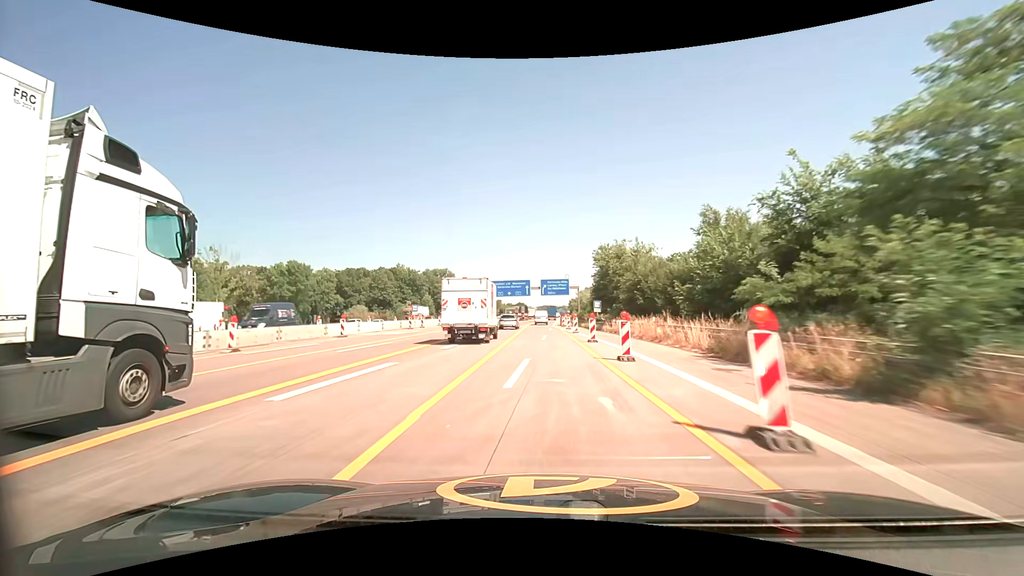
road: motorway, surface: concrete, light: Day
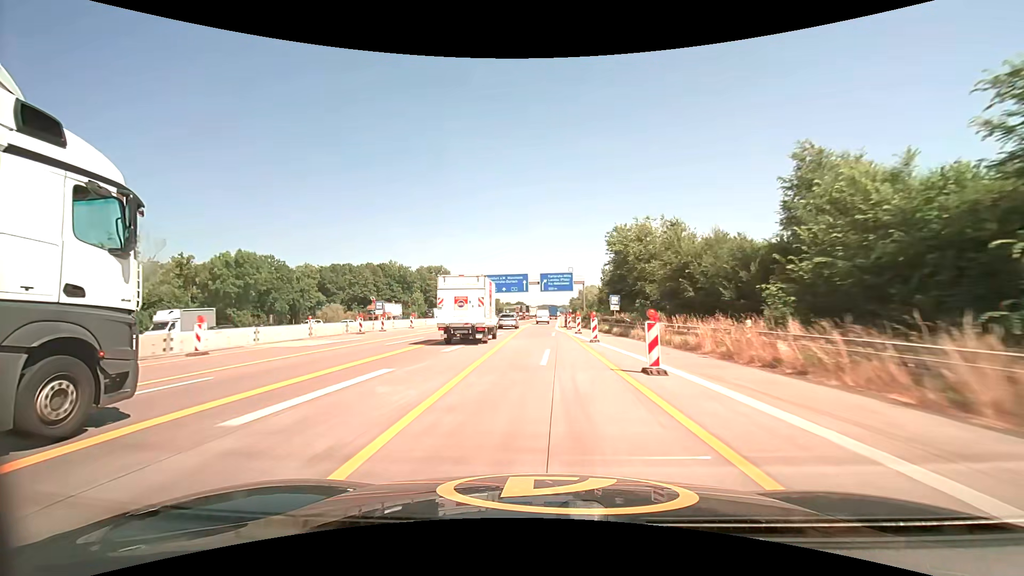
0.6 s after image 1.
(+0.1, +13.9) m; 0°
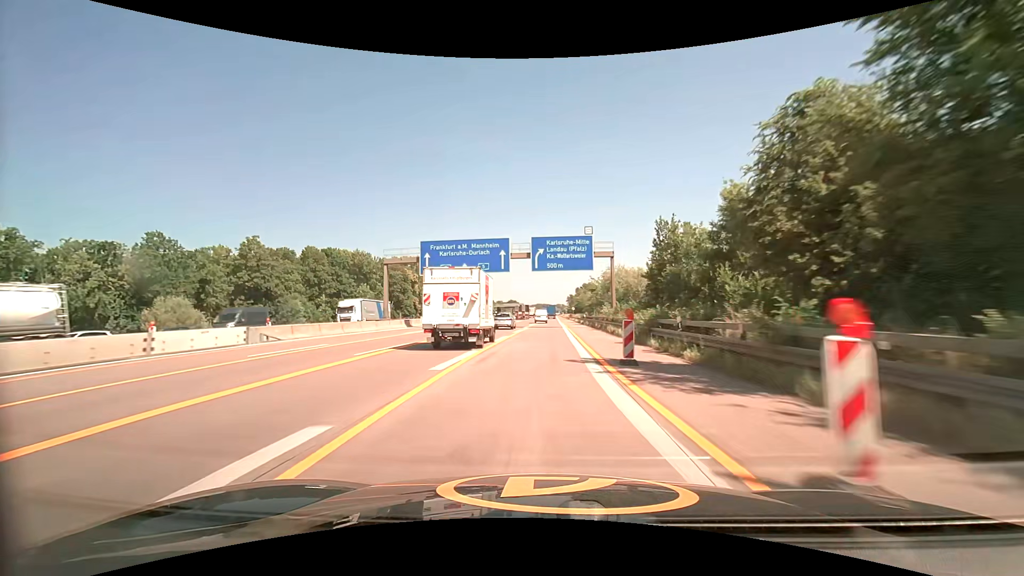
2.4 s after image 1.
(+0.2, +42.0) m; +1°
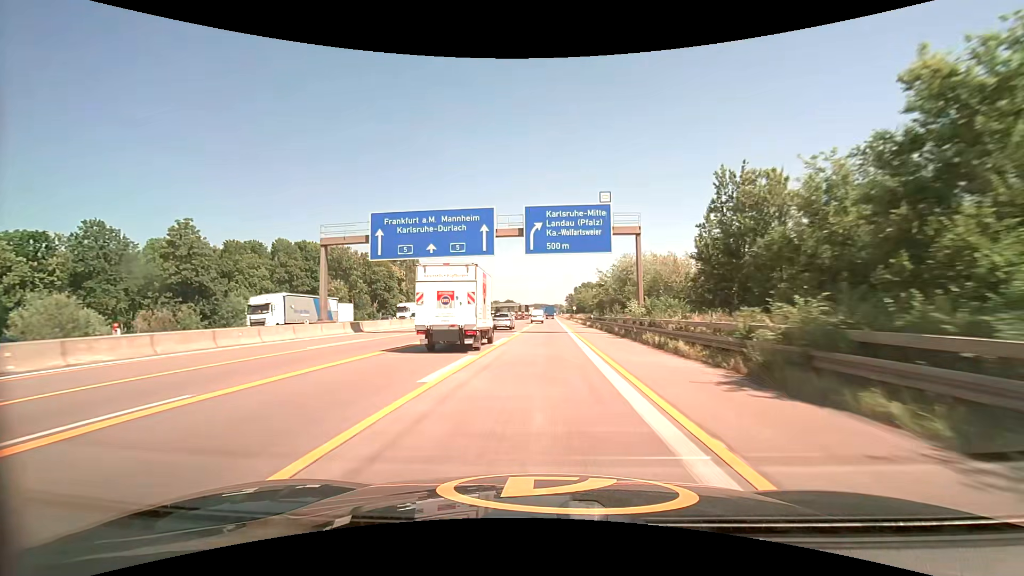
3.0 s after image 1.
(0.0, +14.1) m; 0°
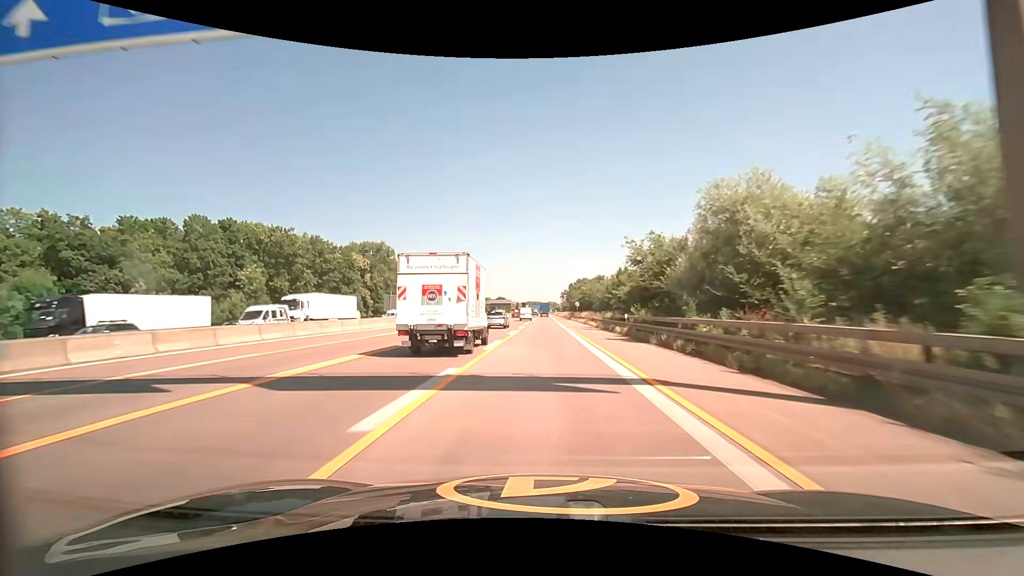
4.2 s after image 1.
(+0.2, +28.0) m; +1°
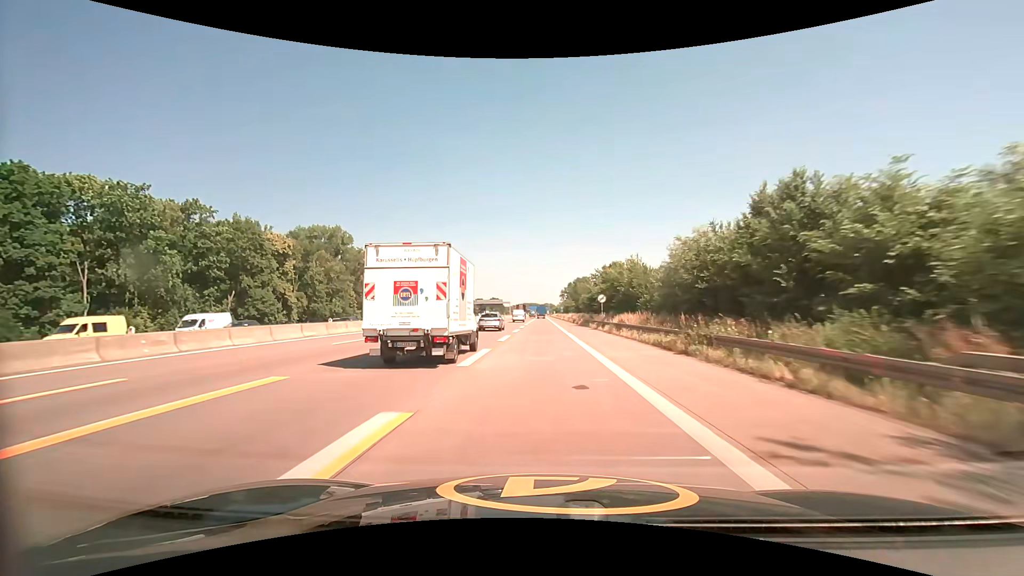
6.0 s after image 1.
(+0.2, +40.8) m; 0°
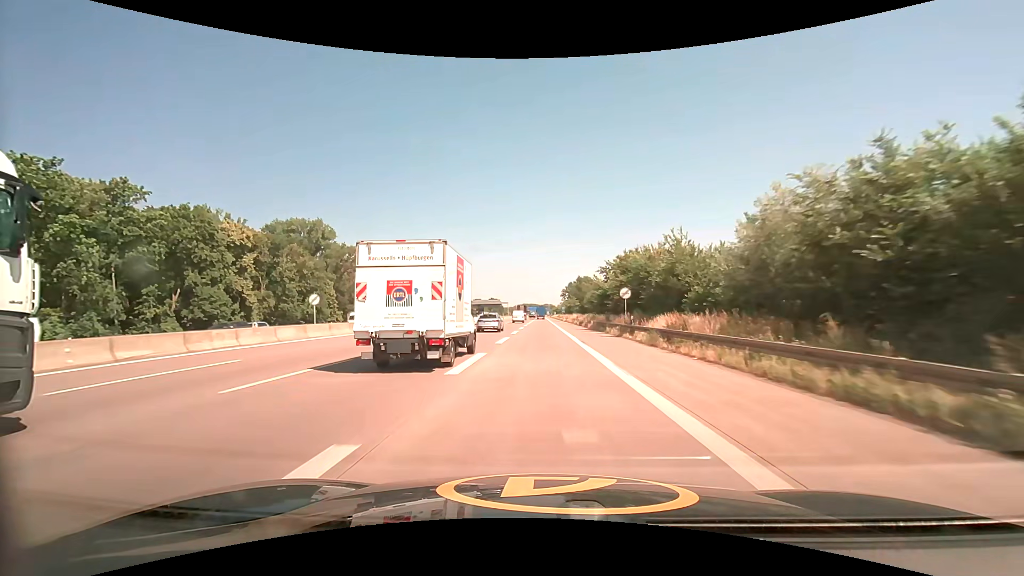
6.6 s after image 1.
(0.0, +13.6) m; 0°
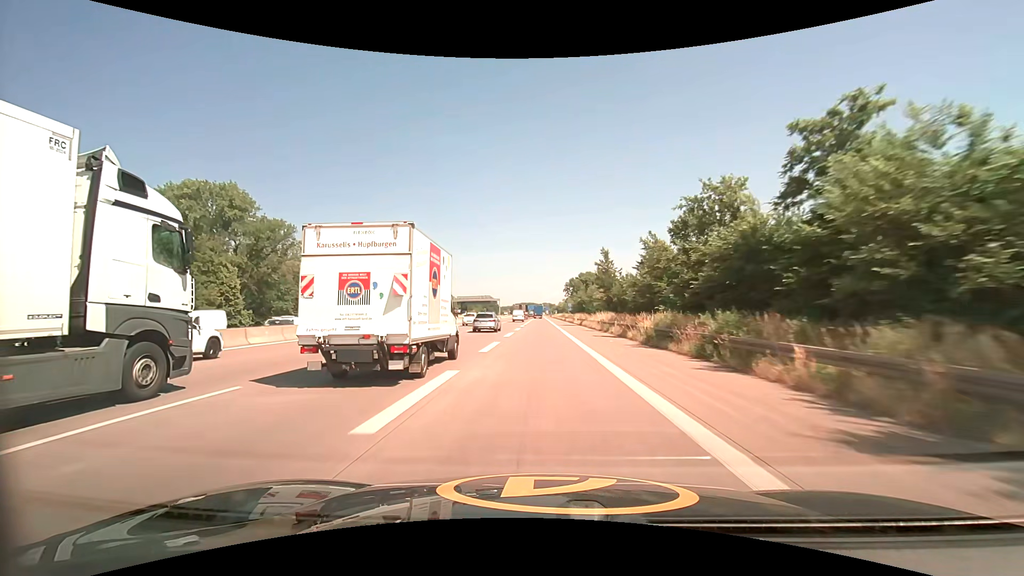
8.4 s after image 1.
(0.0, +41.5) m; 0°
(0, +10) (0, +20) (0, +30) (0, +40) (0, +50) (0, +60) (0, +70) (0, +80) (0, +90) (0, +100) m
